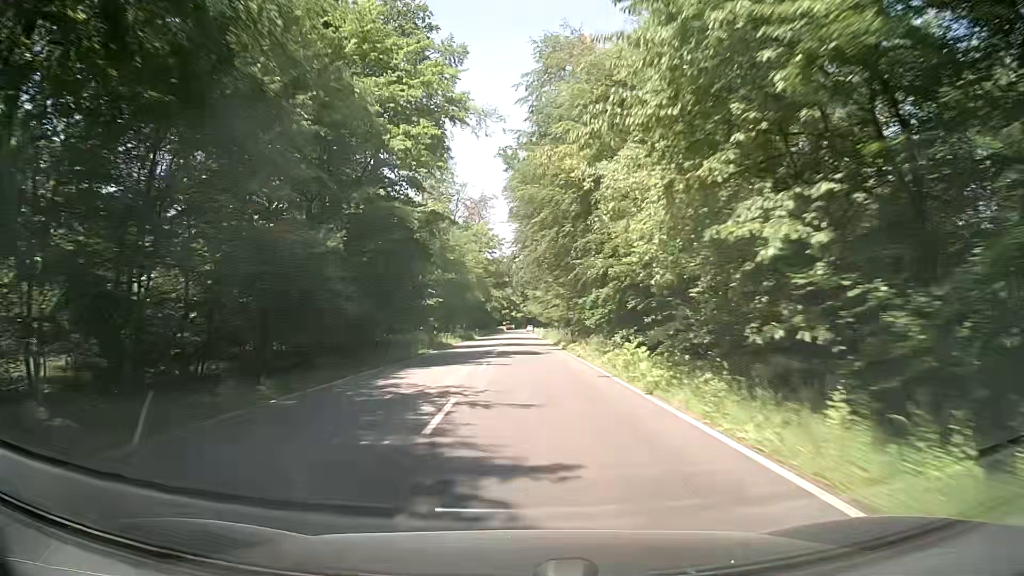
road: secondary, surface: asphalt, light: Day
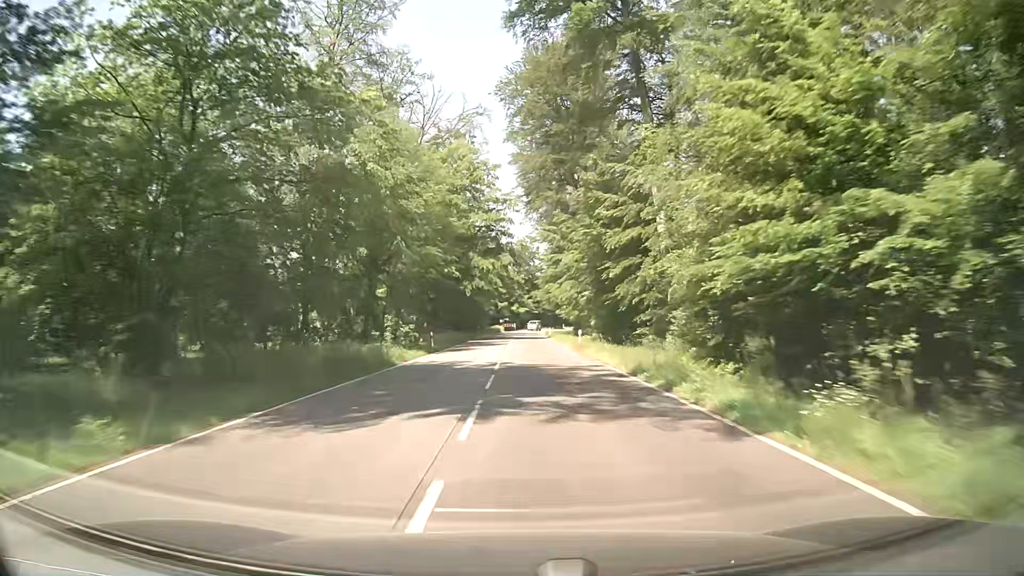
(-0.5, +54.1) m; 0°
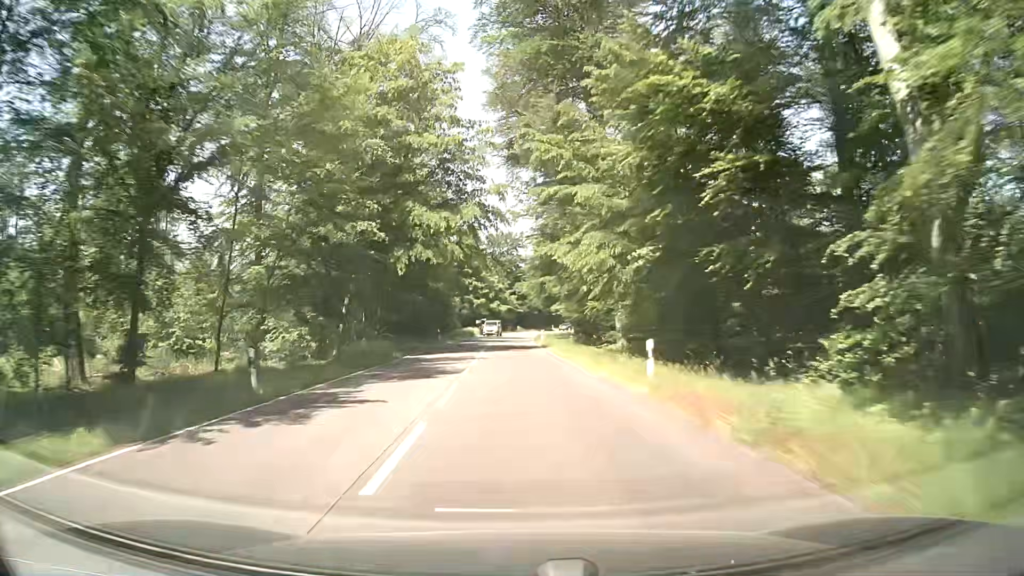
(+0.4, +26.6) m; +2°
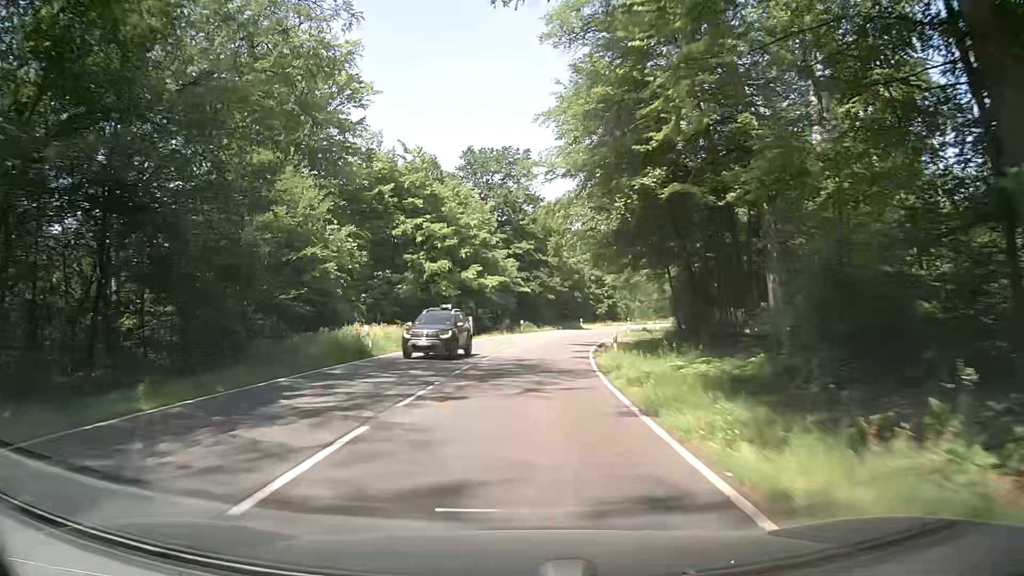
(-0.5, +60.8) m; 0°
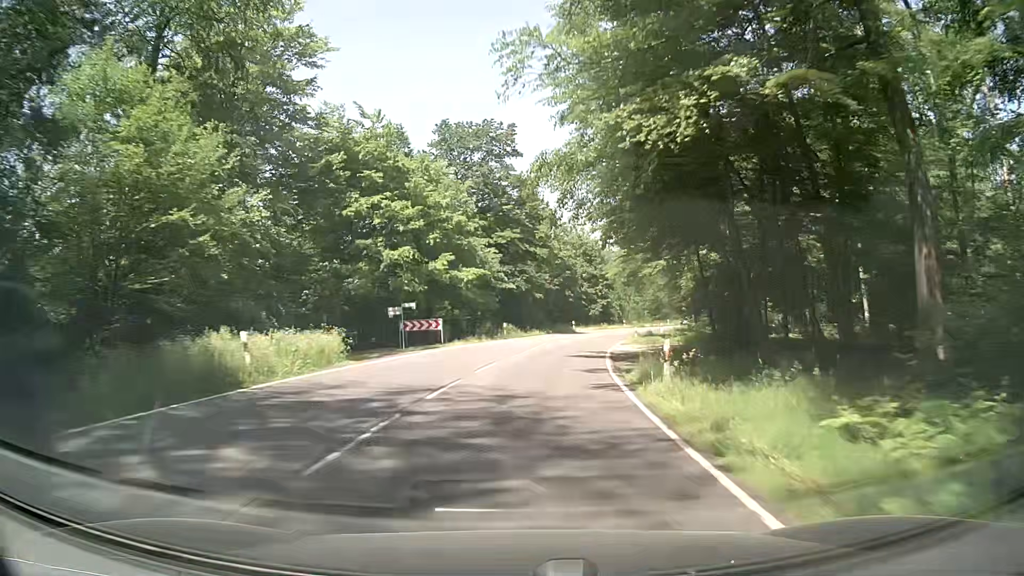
(+0.1, +10.7) m; +1°
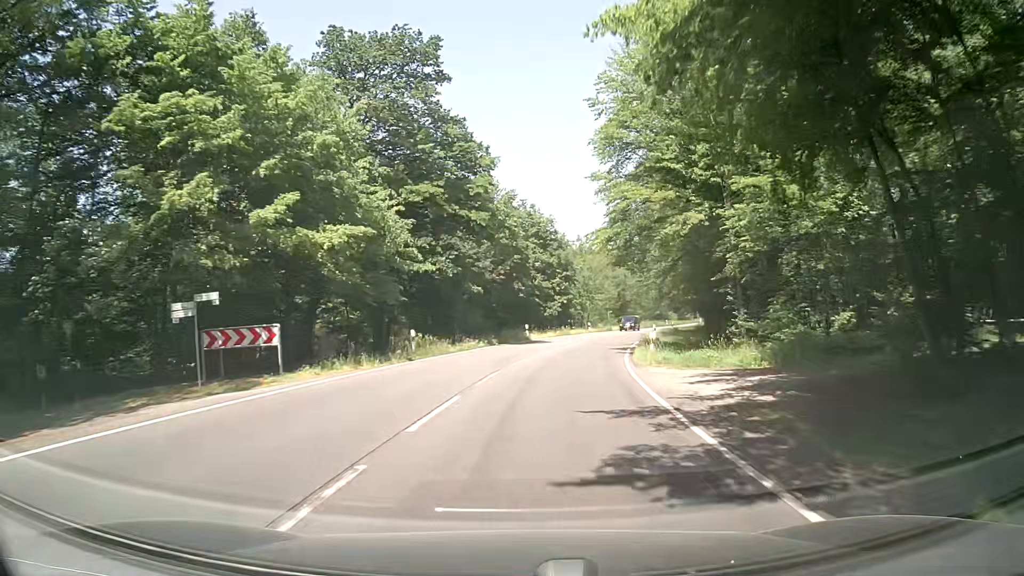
(+1.0, +21.2) m; +5°
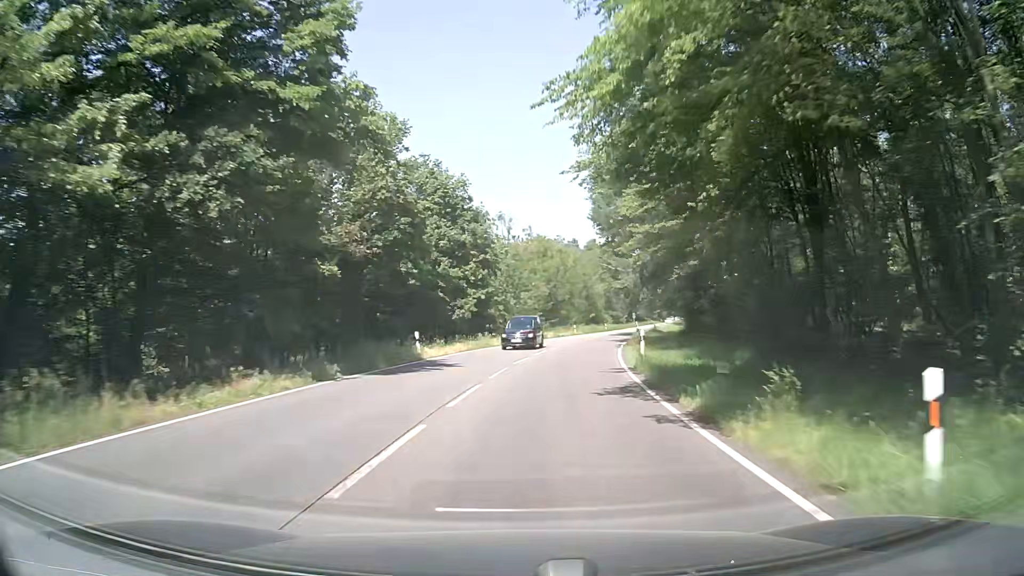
(+1.4, +21.2) m; +7°
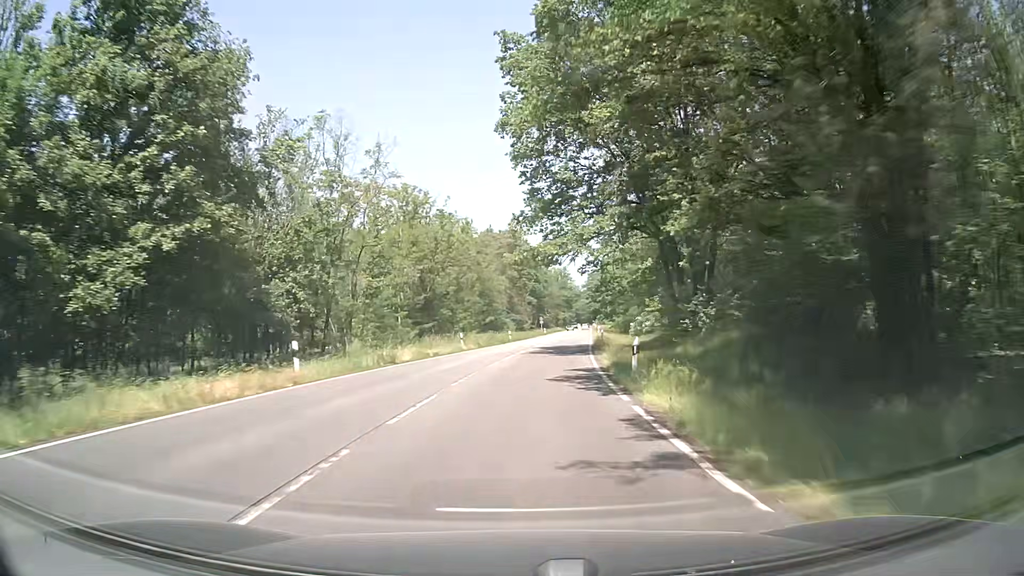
(+3.1, +32.2) m; +9°
(0, +10) (+1, +20) (+2, +30) (+3, +40) (+3, +50) (+4, +60) (+6, +70) (+7, +80) (+8, +90) (+9, +100) m
